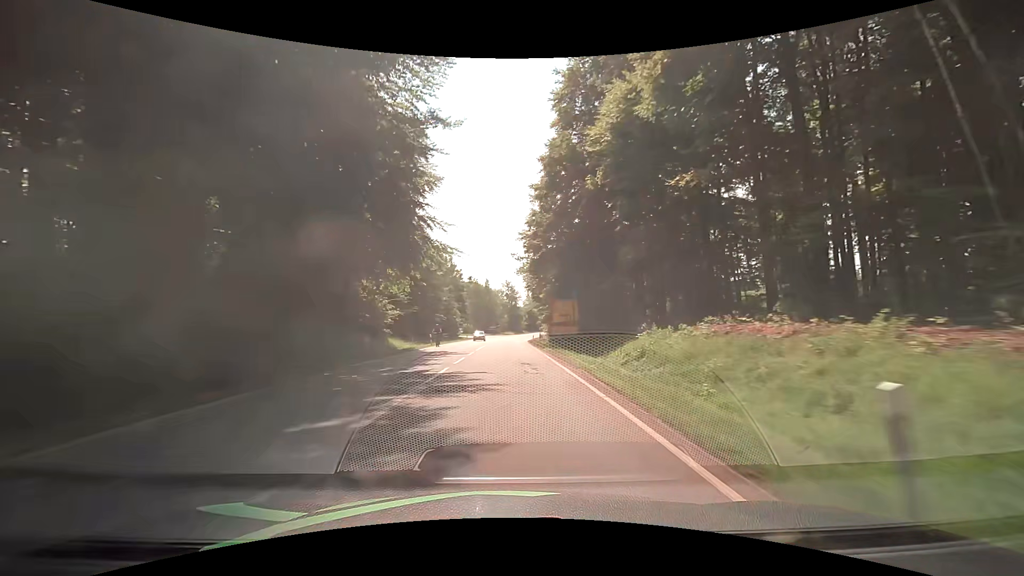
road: secondary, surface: asphalt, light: Day
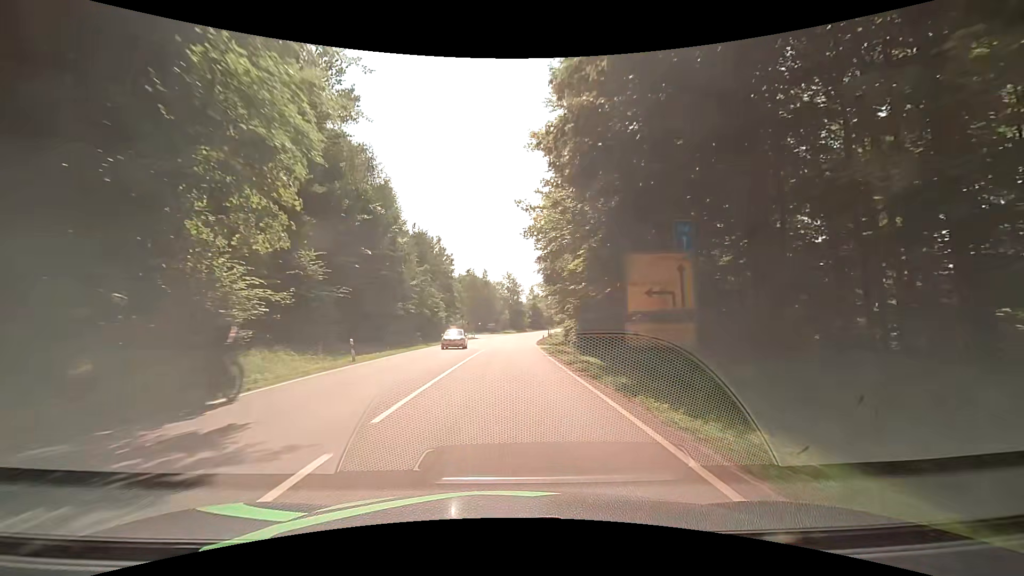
(-0.2, +23.1) m; 0°
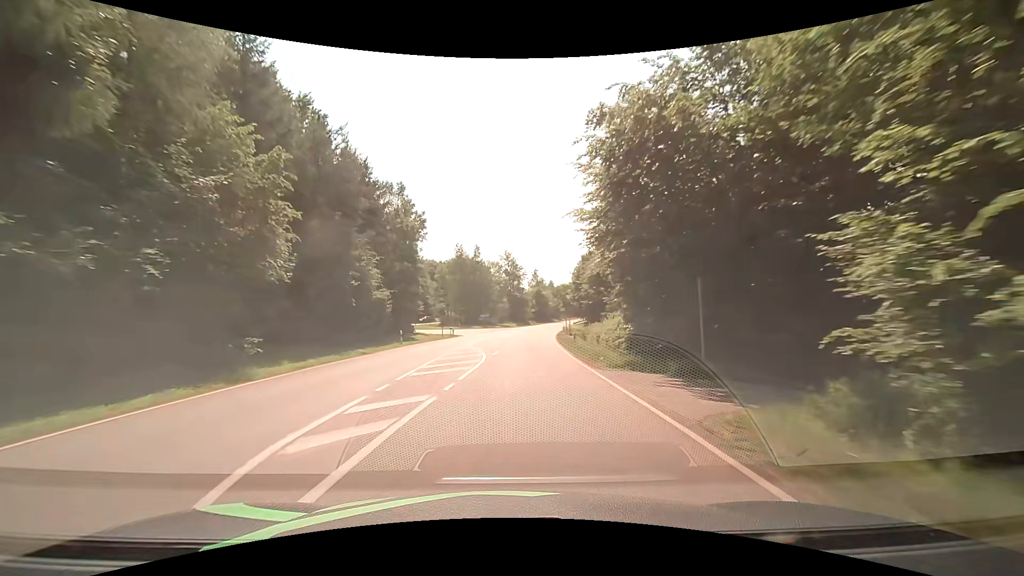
(-0.2, +32.5) m; 0°
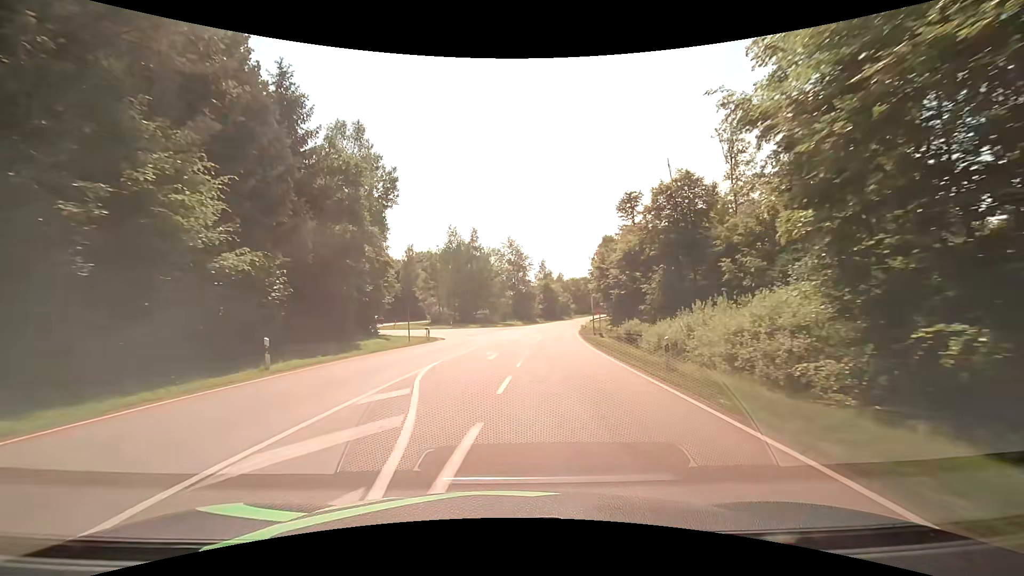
(0.0, +19.4) m; 0°
(0, +10) (0, +20) (0, +30) (+1, +40) (+2, +50) (0, +60) (-7, +67) (-15, +73) (-23, +79) (-26, +88) m
